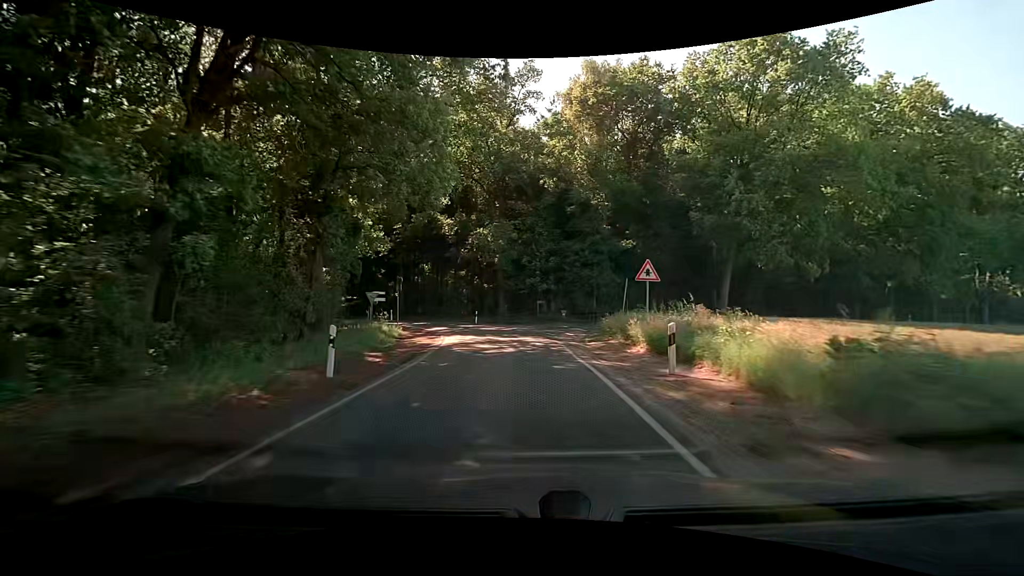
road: tertiary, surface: asphalt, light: Day
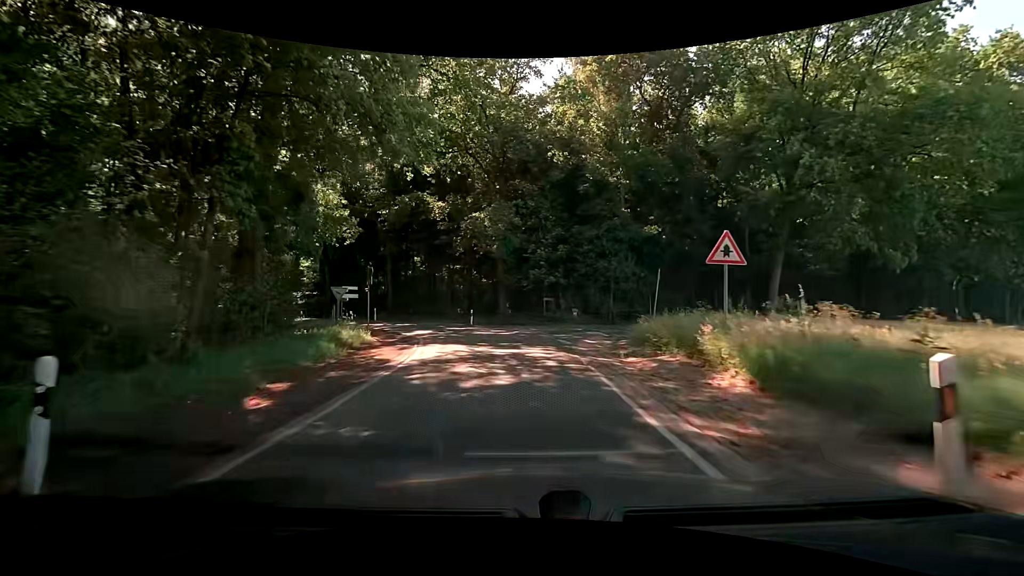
(-0.1, +6.3) m; -1°
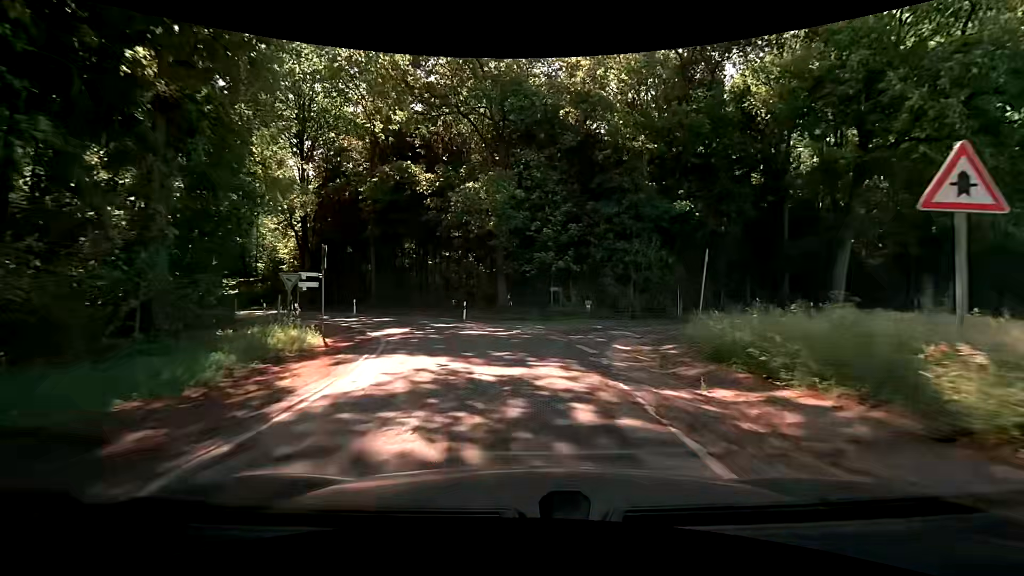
(0.0, +5.7) m; +1°
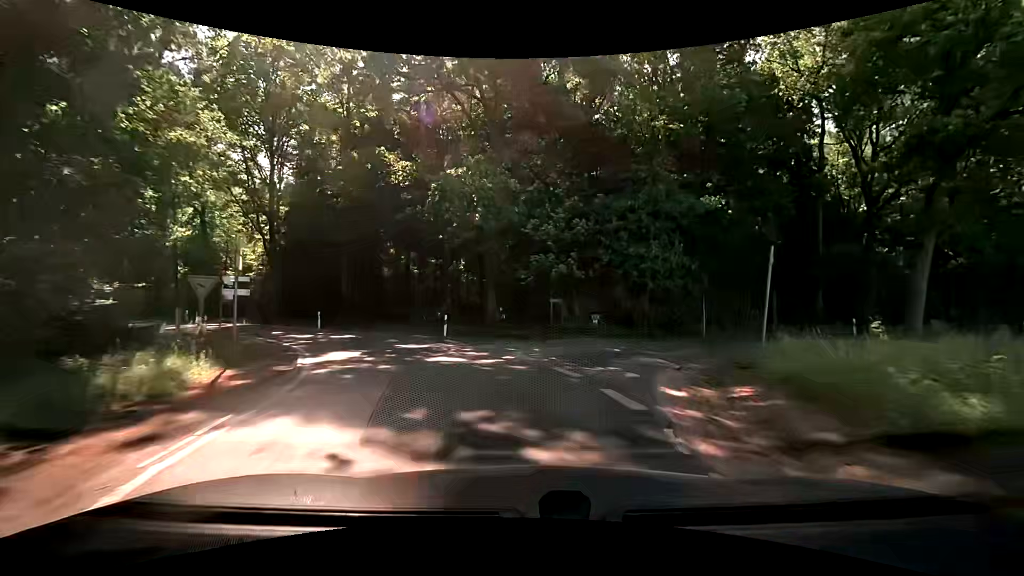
(0.0, +5.1) m; 0°
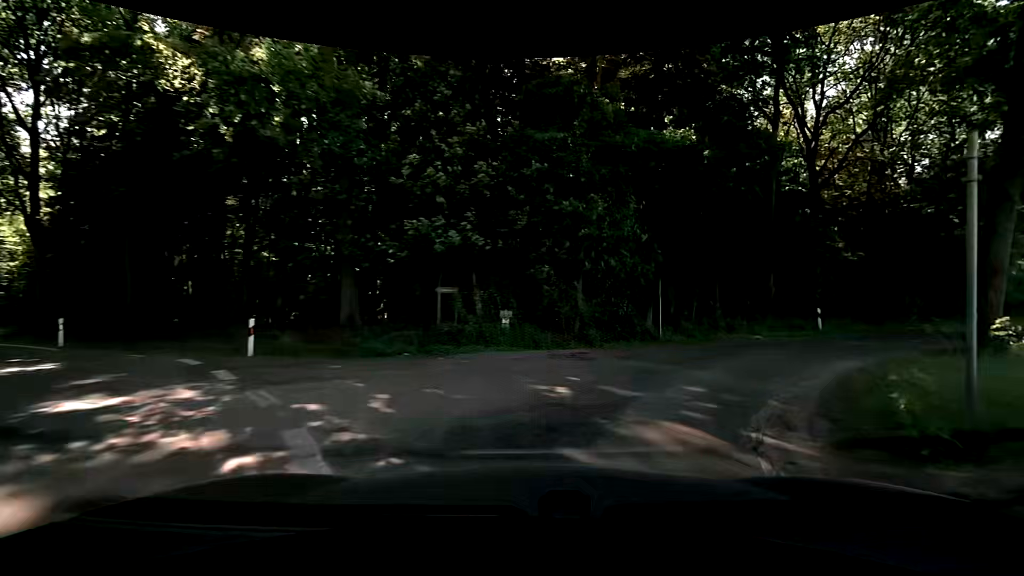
(+0.7, +8.9) m; +11°
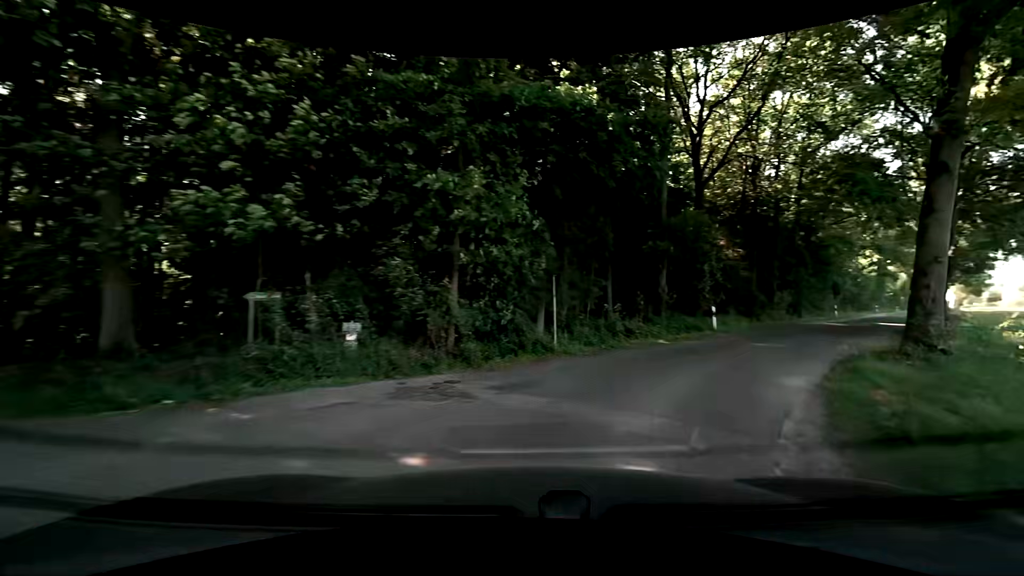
(+0.4, +4.1) m; +13°
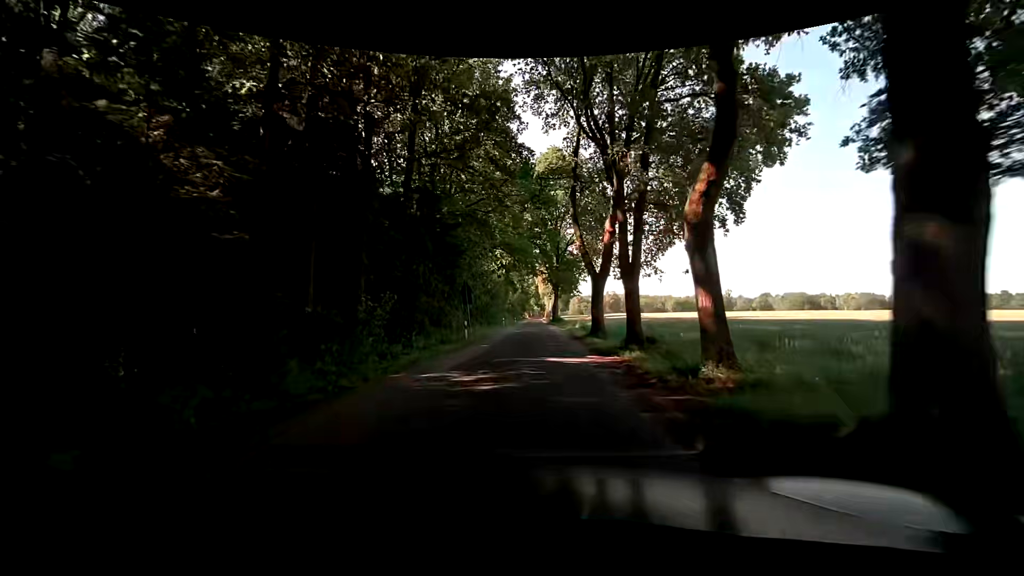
(+12.4, +23.0) m; +39°
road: unclassified
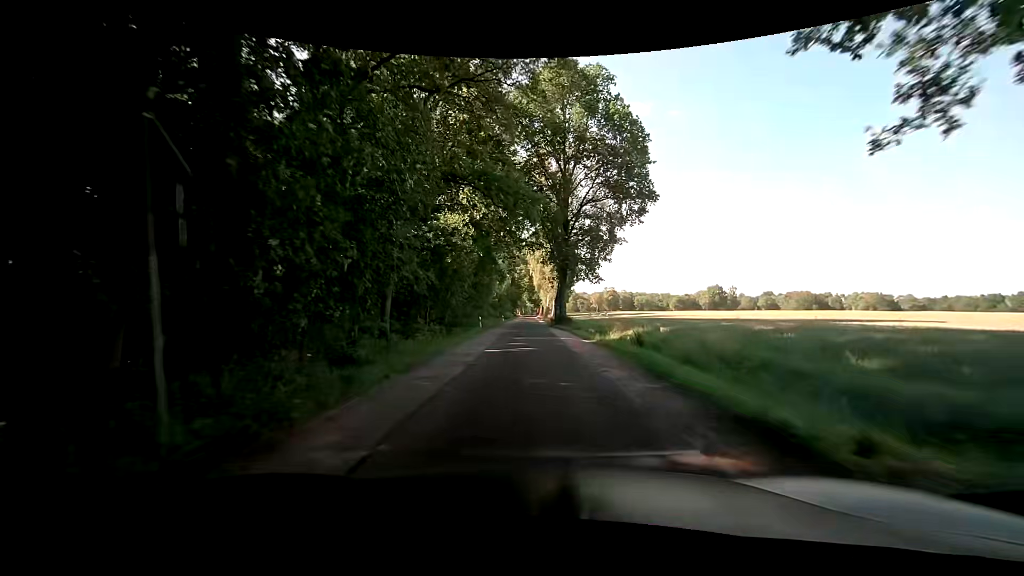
(+0.1, +24.9) m; 0°
(0, +10) (0, +20) (+1, +30) (+1, +40) (+1, +50) (+1, +60) (+1, +70) (+2, +80) (+2, +90) (+2, +100) m
